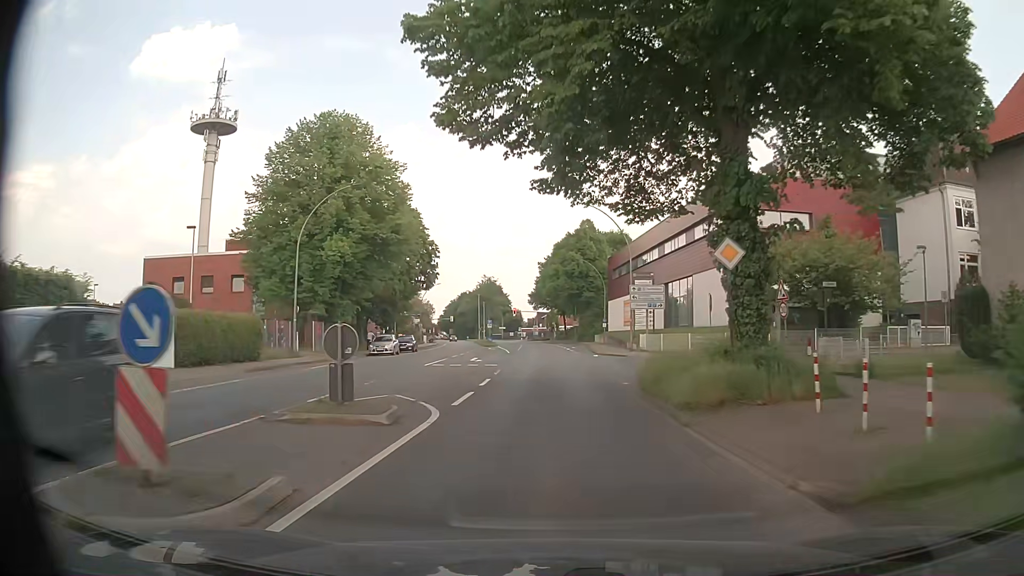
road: primary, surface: asphalt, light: Day
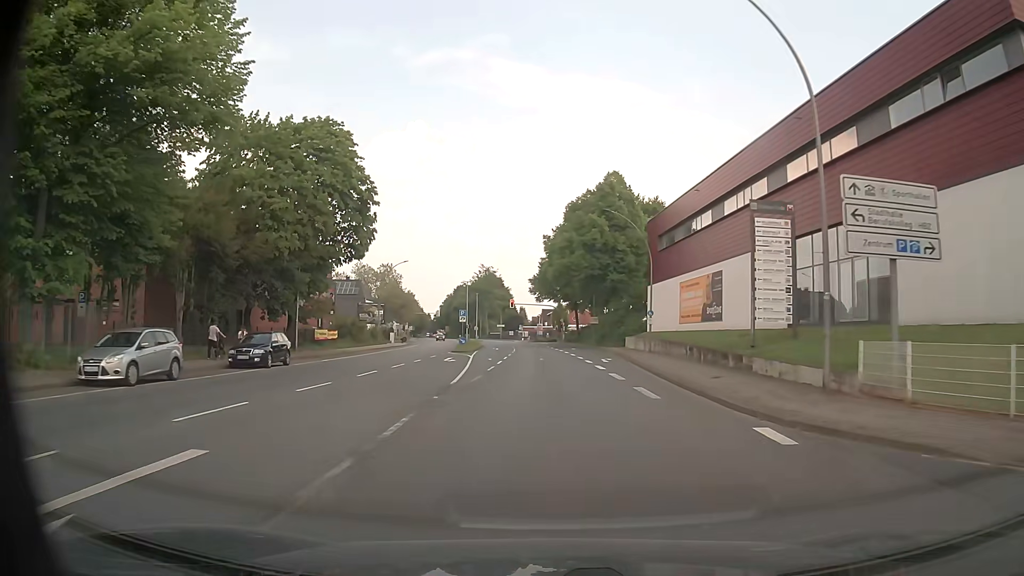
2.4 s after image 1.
(+0.2, +31.7) m; 0°
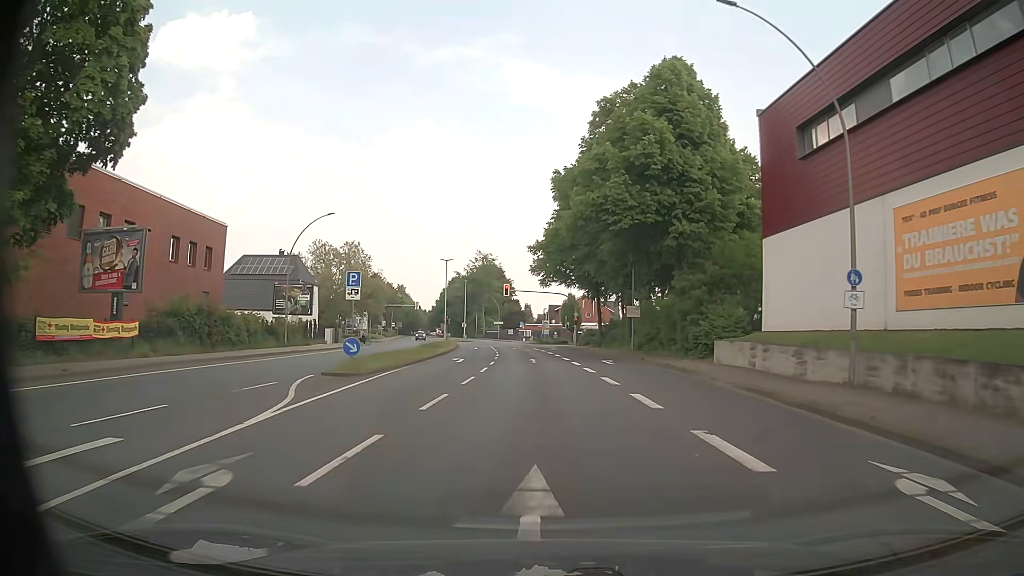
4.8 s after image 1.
(-0.2, +31.6) m; -2°
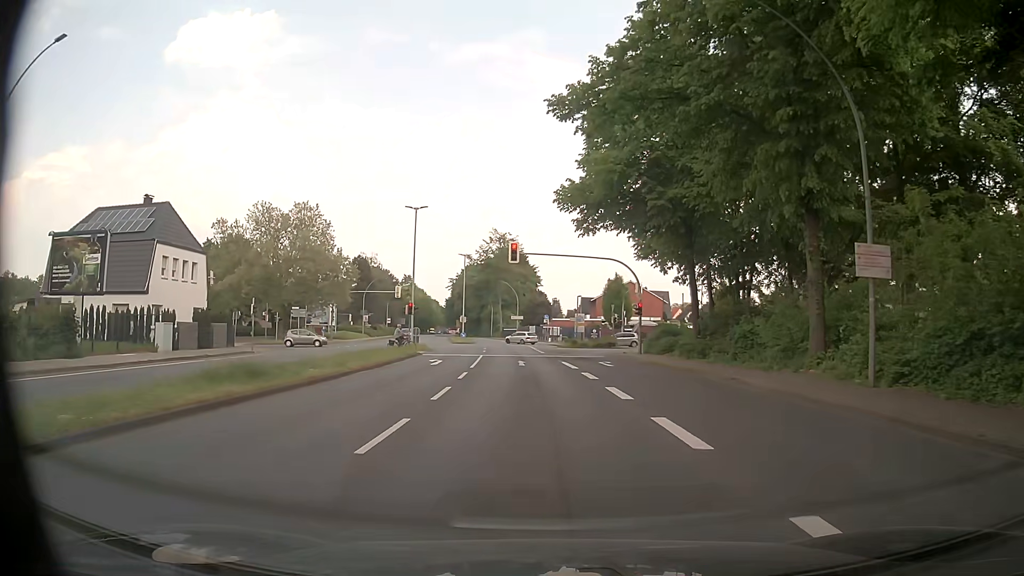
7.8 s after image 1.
(+0.1, +34.2) m; -1°
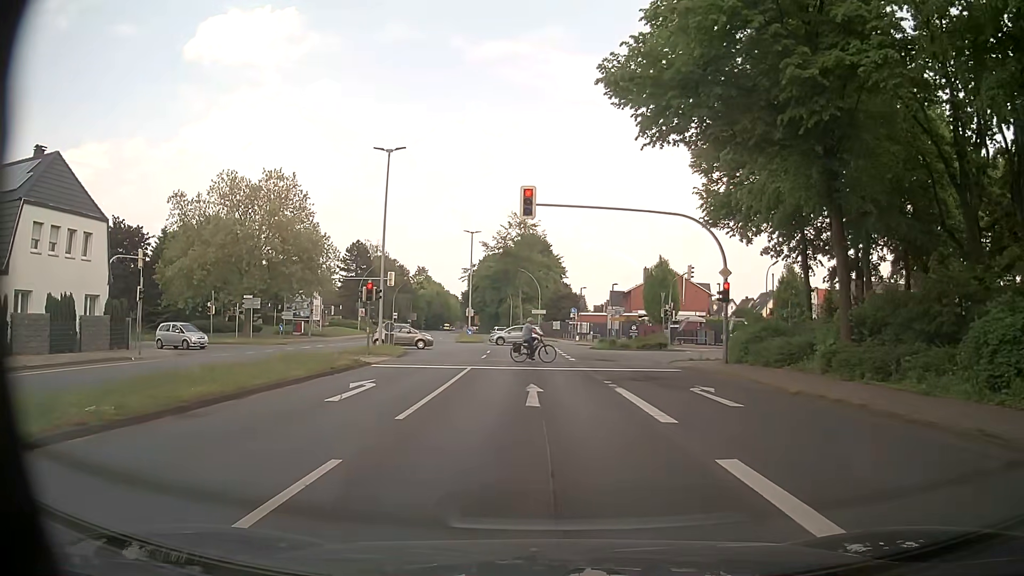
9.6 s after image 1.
(-0.3, +15.4) m; -2°
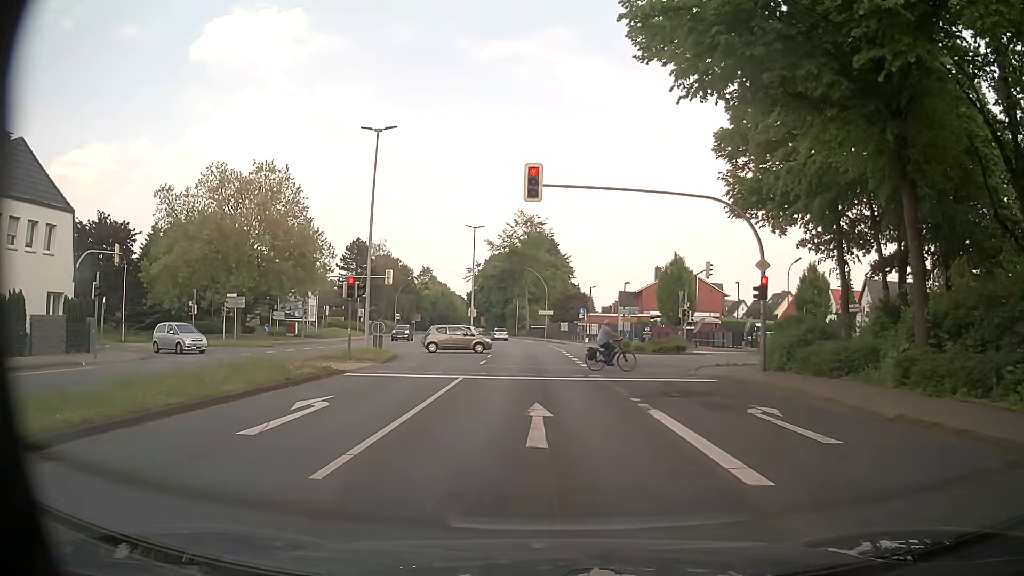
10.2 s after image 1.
(0.0, +3.9) m; -2°
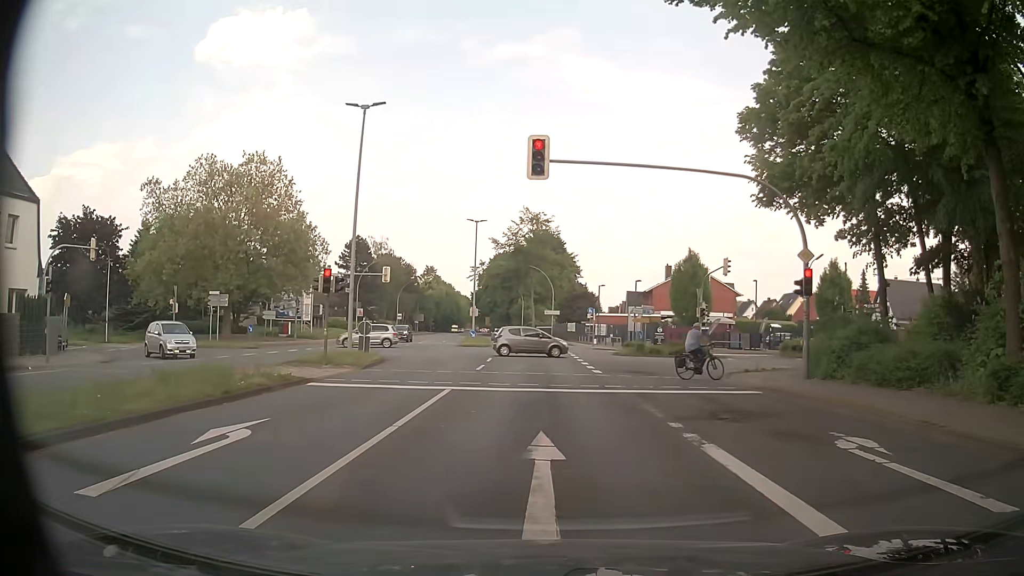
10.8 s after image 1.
(0.0, +3.5) m; 0°
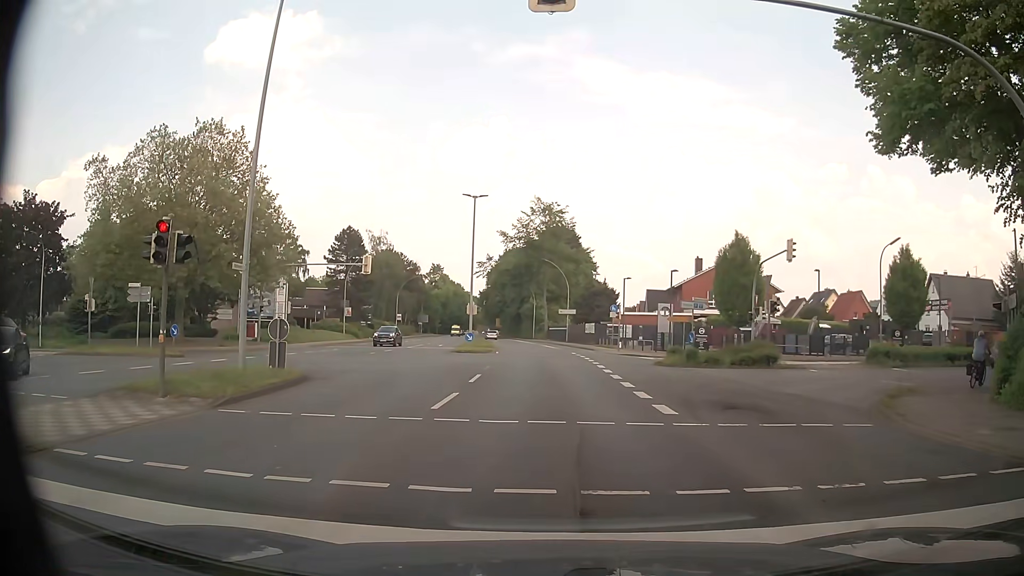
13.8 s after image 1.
(0.0, +10.3) m; -1°
